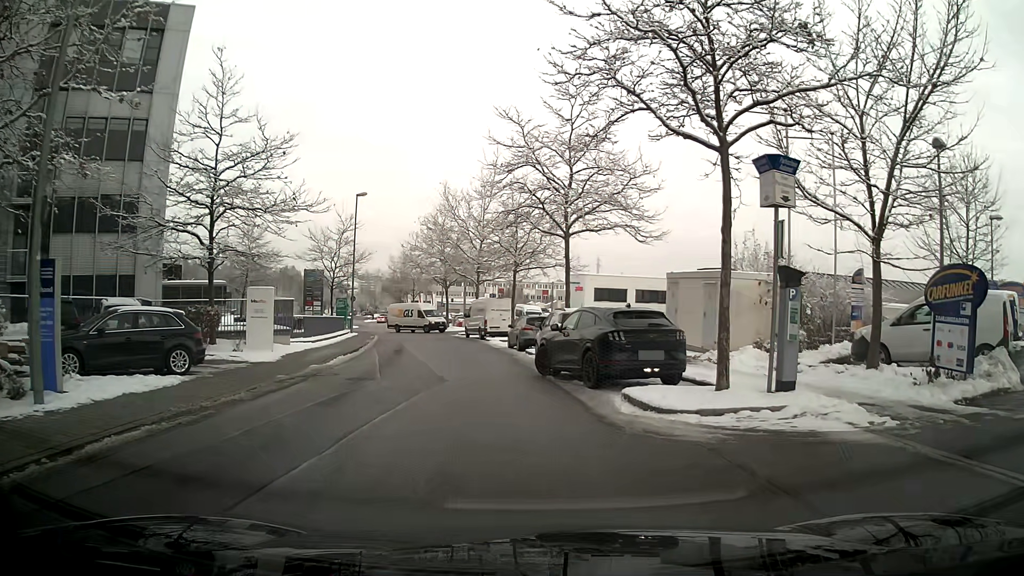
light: Day
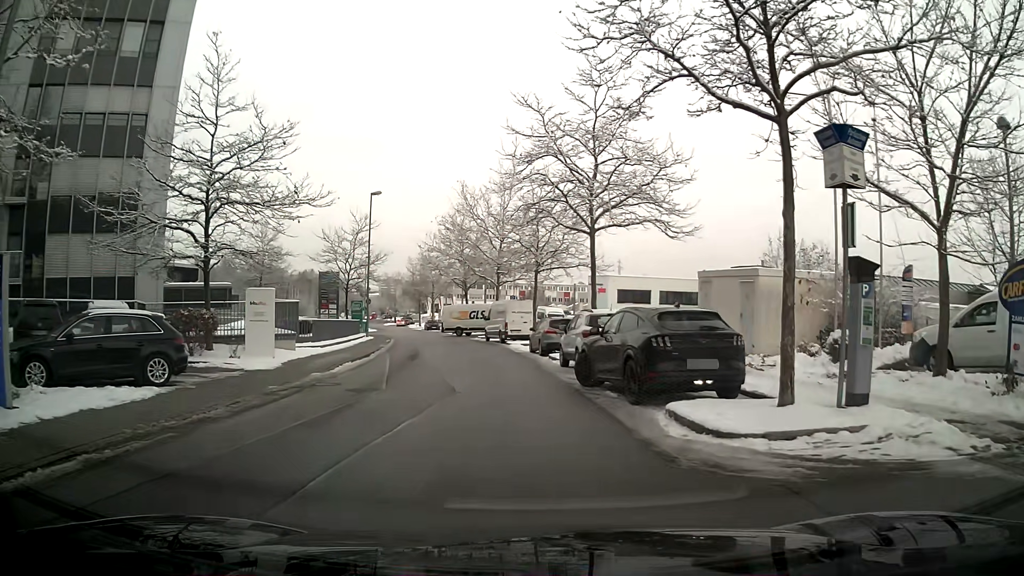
(0.0, +2.0) m; -2°
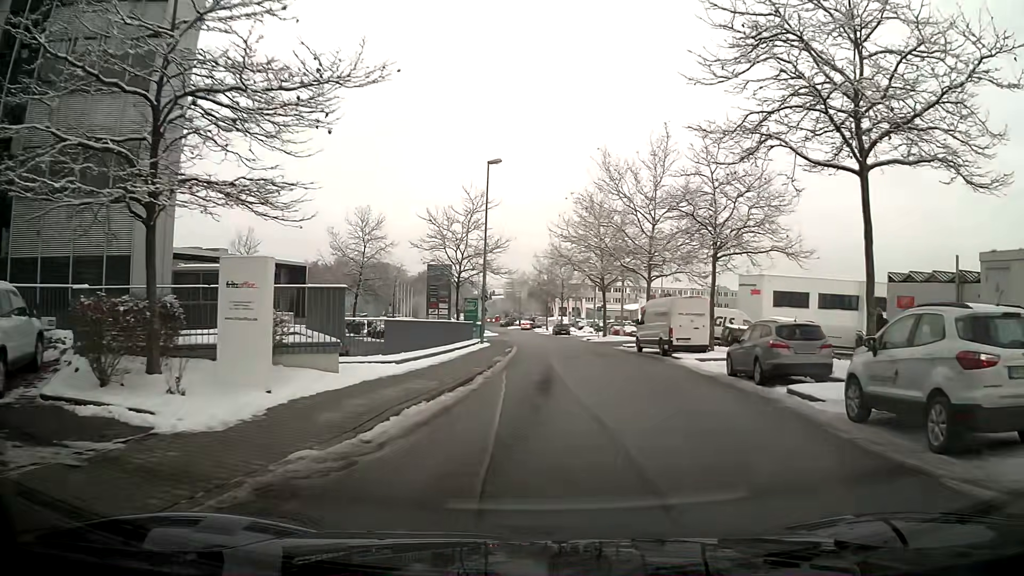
(-1.8, +10.9) m; -9°
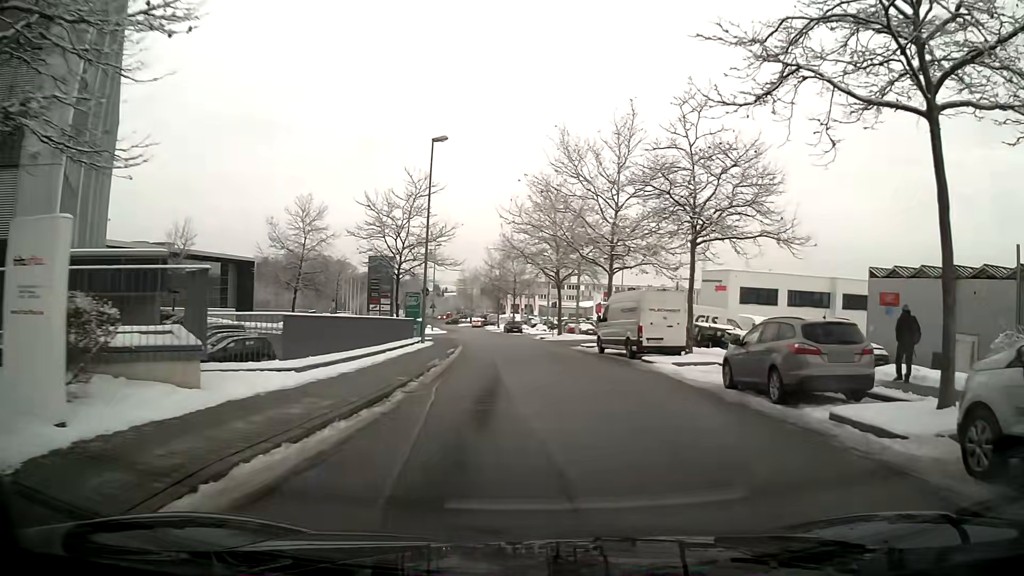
(+0.2, +4.3) m; +5°
